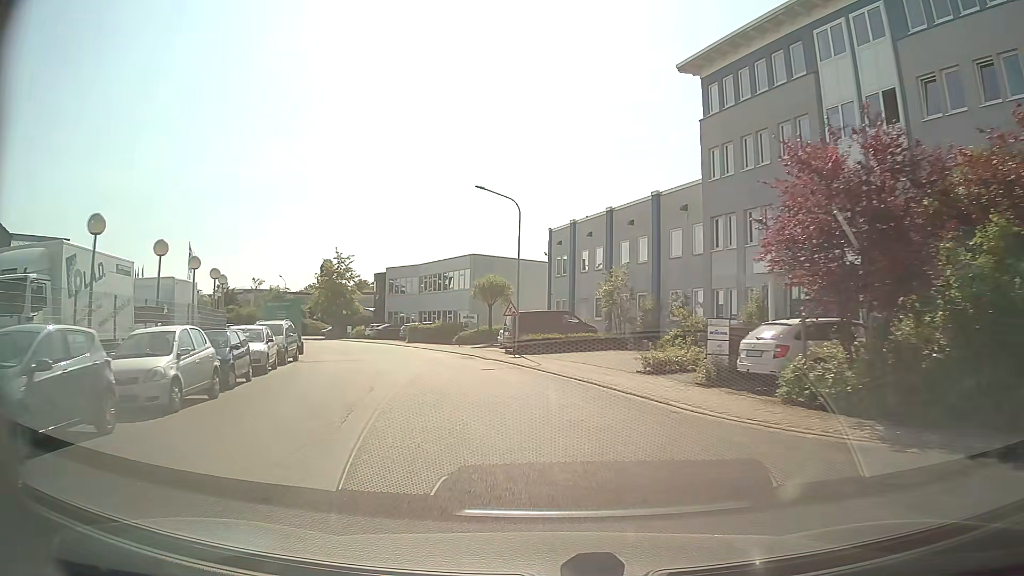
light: Day
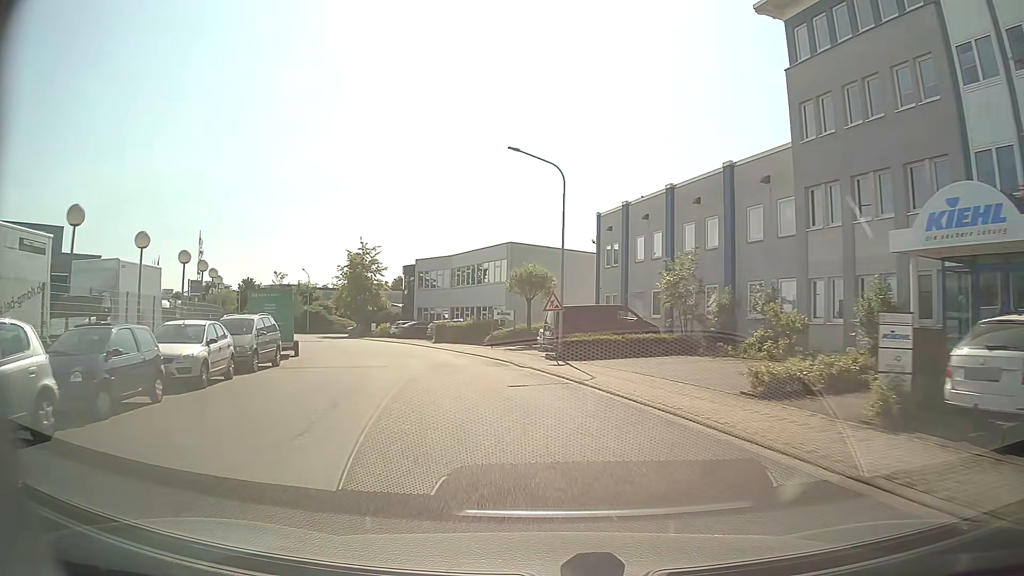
(-0.2, +6.7) m; -4°
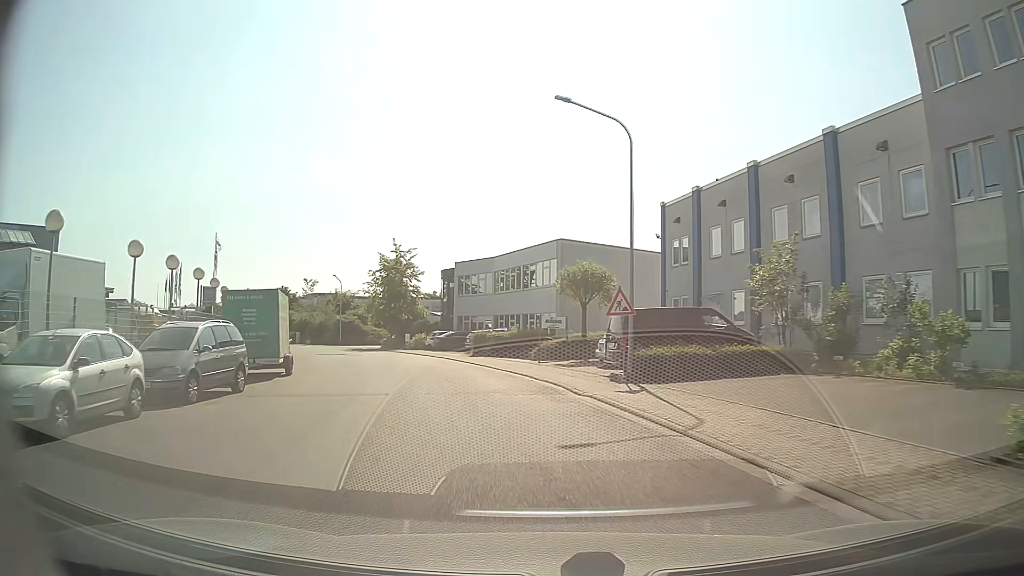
(-0.2, +6.6) m; -3°
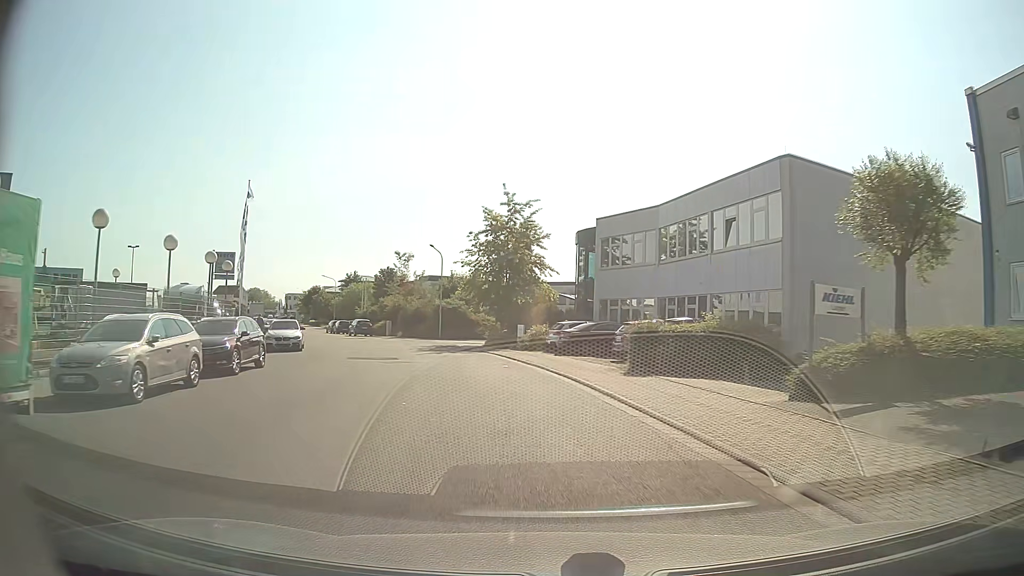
(-2.3, +19.4) m; -13°
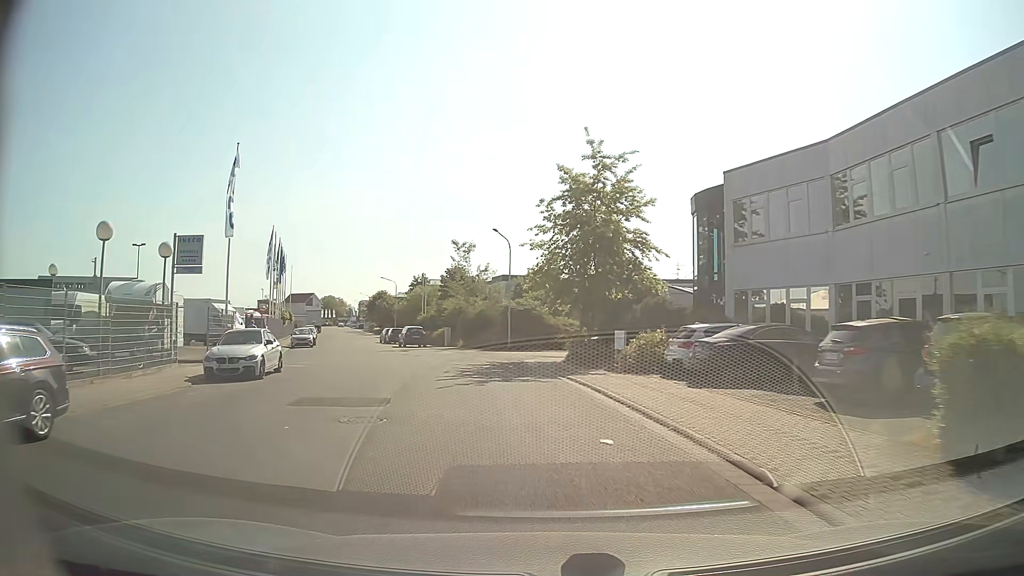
(-0.6, +12.4) m; -7°
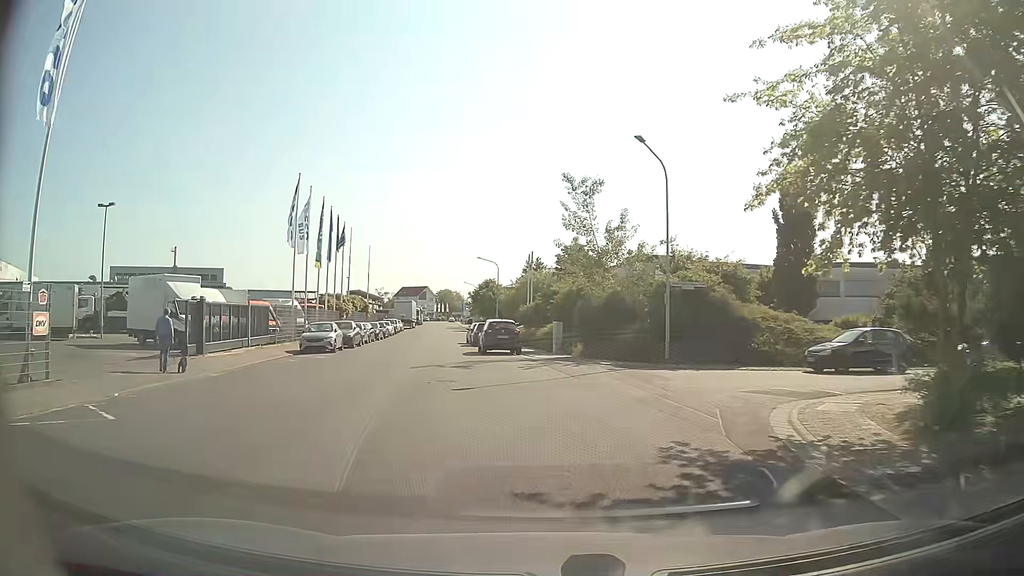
(-1.9, +19.8) m; -11°
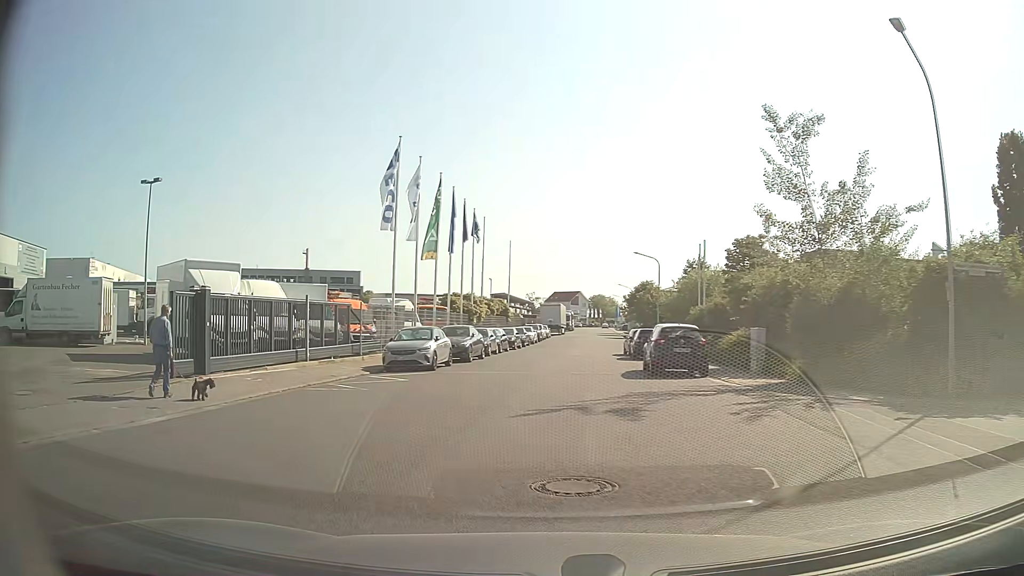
(-0.9, +9.6) m; -12°
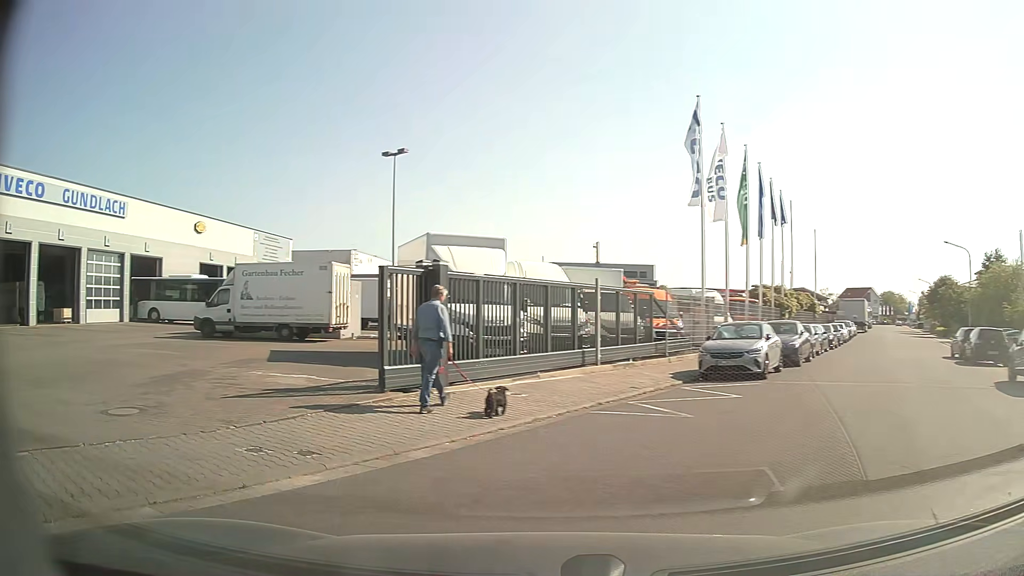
(-1.1, +5.1) m; -25°
